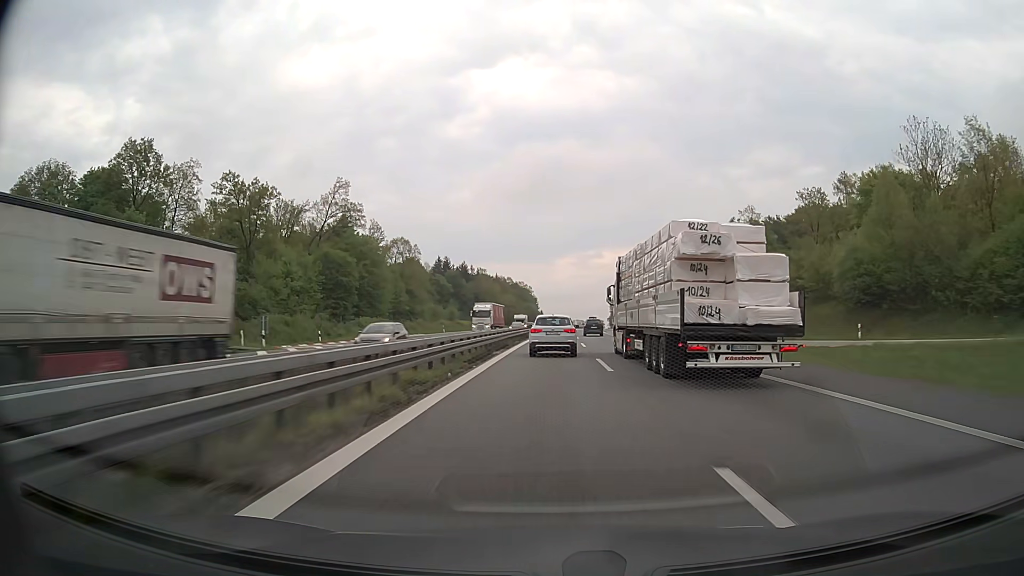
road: motorway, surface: asphalt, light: Day
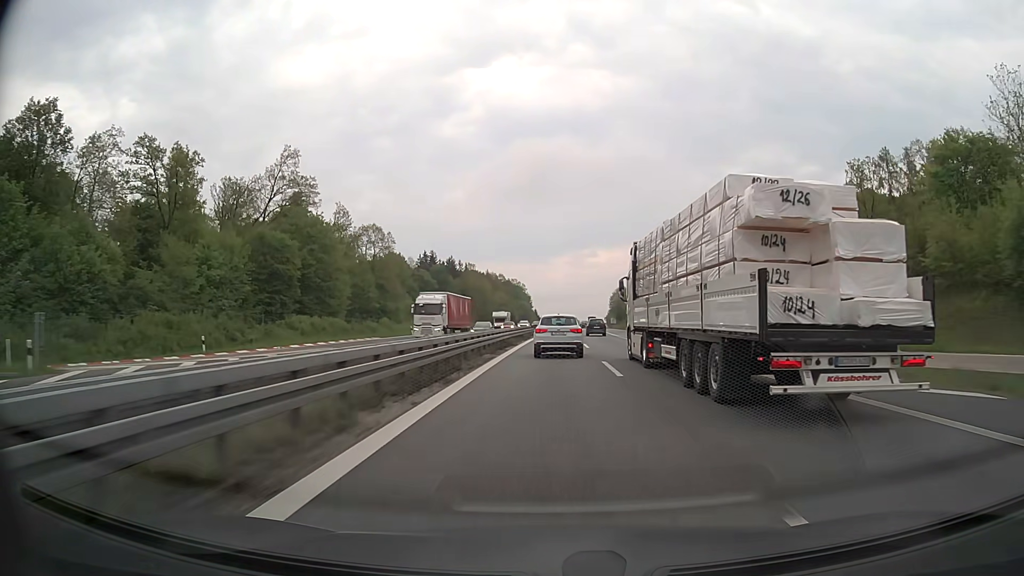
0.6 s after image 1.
(+0.1, +19.7) m; 0°
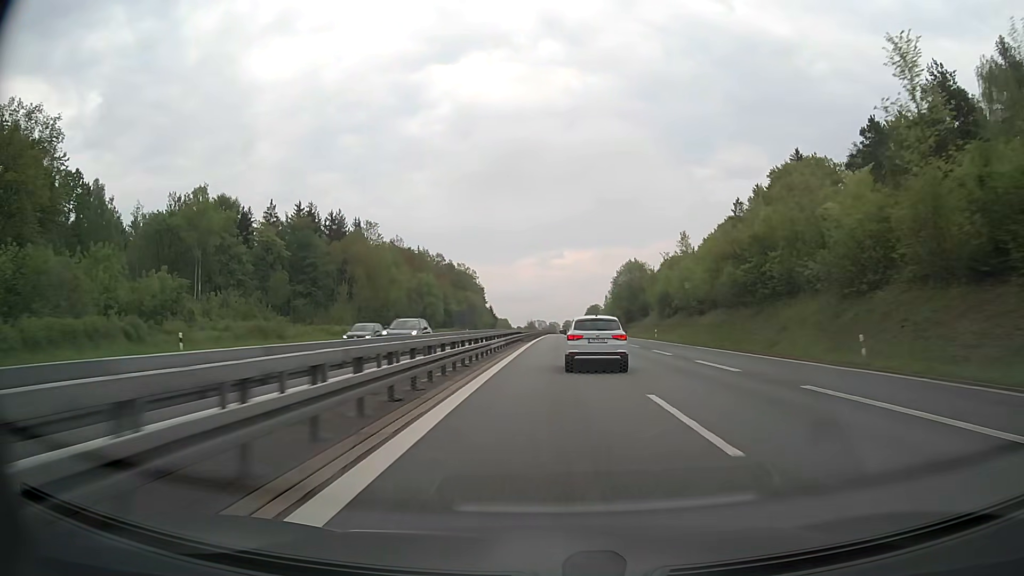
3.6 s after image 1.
(+2.5, +99.6) m; +3°
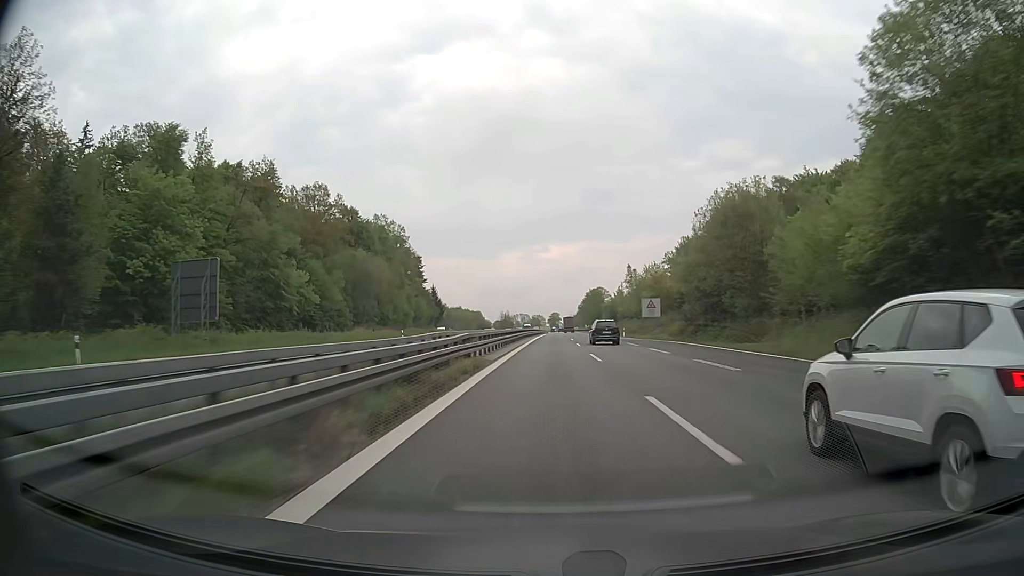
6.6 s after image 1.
(+1.5, +109.2) m; +1°
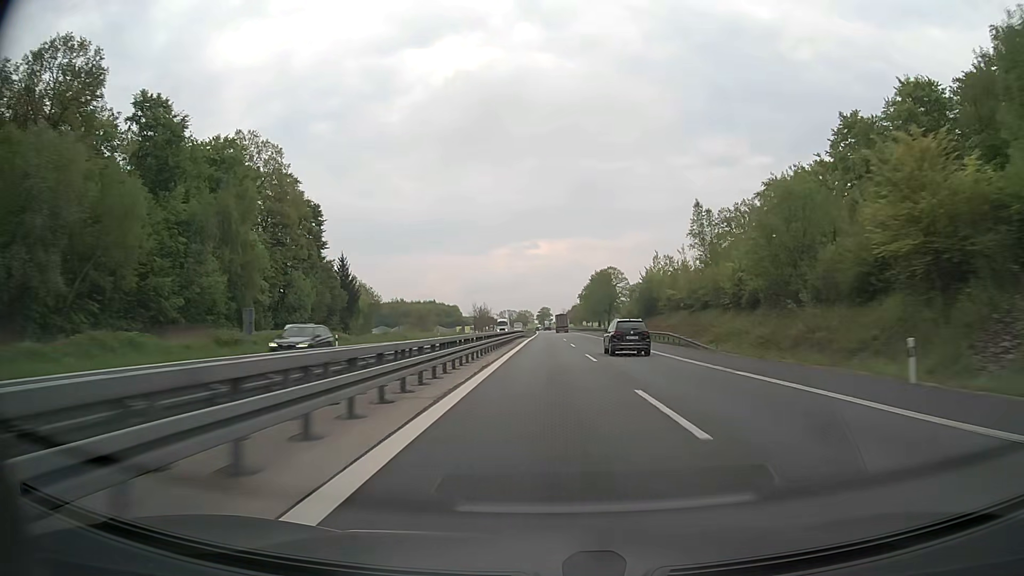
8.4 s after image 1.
(+0.5, +71.0) m; +1°
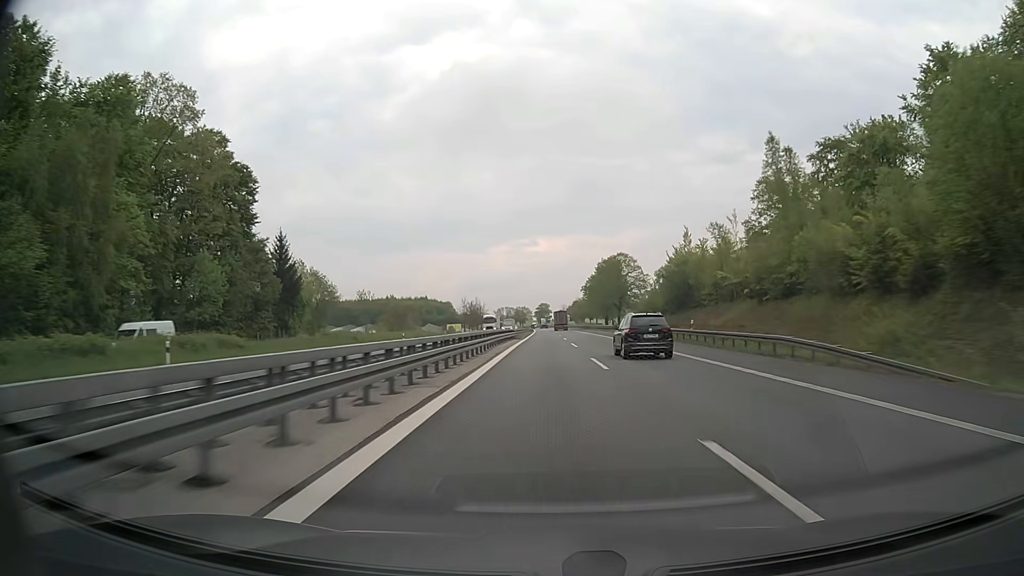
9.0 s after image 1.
(0.0, +24.5) m; 0°
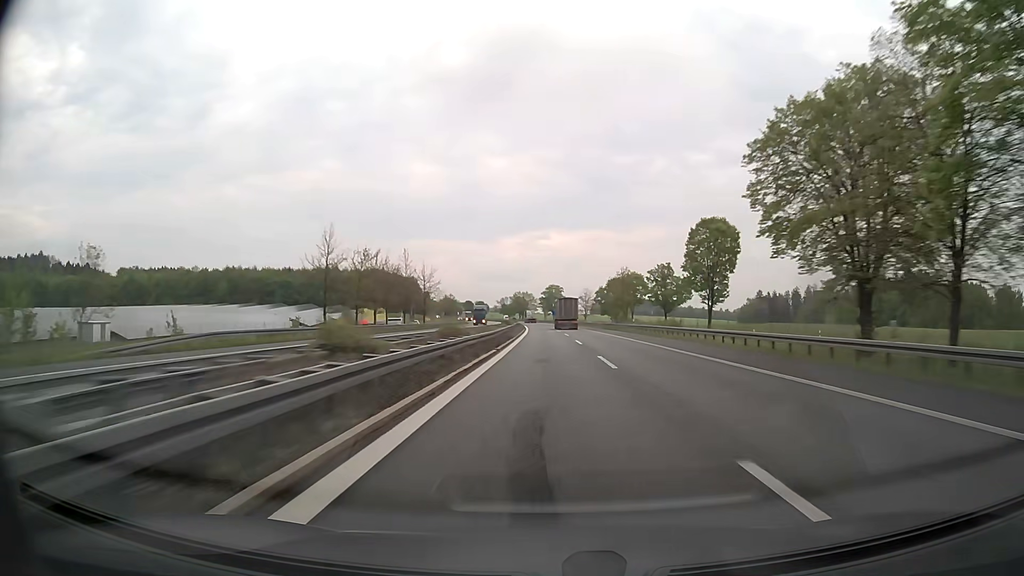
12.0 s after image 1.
(-0.9, +127.4) m; -1°
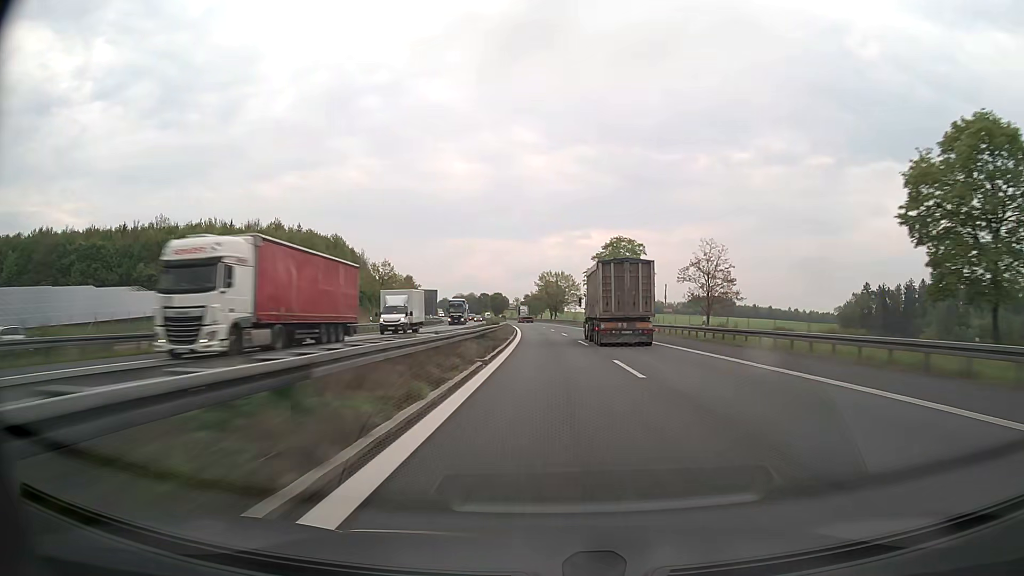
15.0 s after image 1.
(-2.4, +129.2) m; -3°
(0, +10) (0, +20) (0, +30) (-1, +40) (-1, +50) (-1, +60) (-2, +70) (-2, +80) (-3, +90) (-3, +100) m
